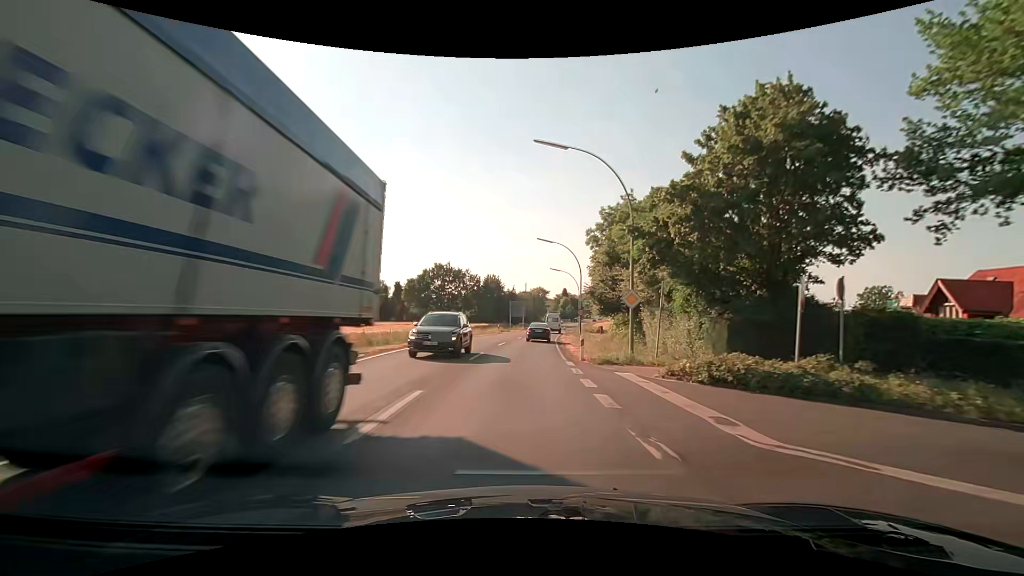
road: secondary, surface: asphalt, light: Day
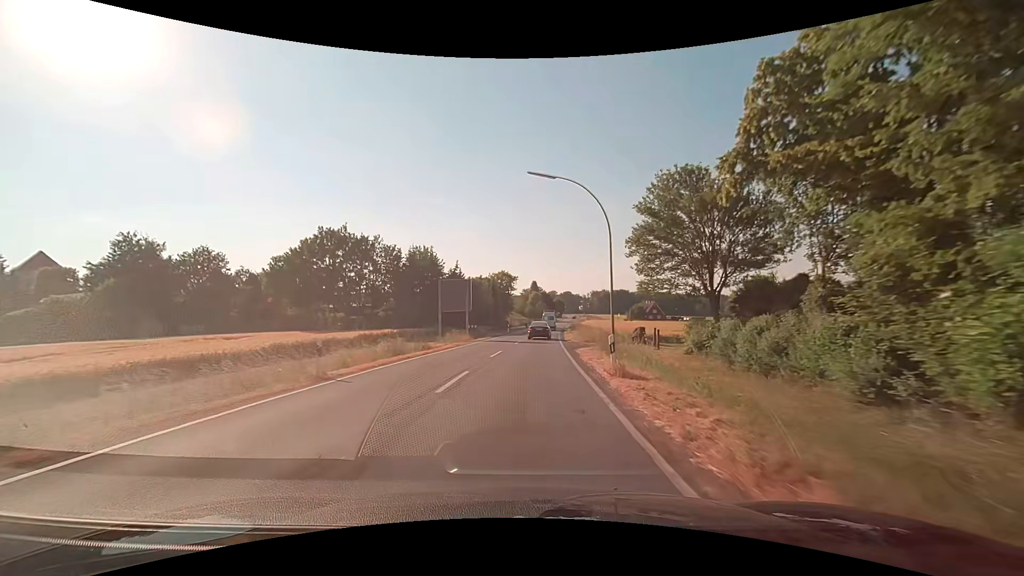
(+0.9, +44.6) m; +3°
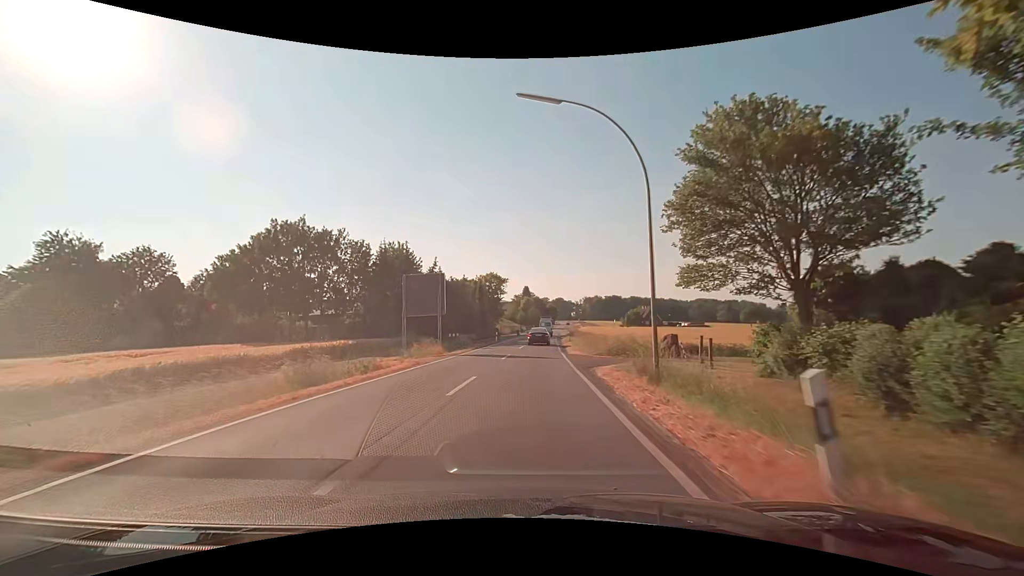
(+0.2, +9.2) m; +2°
(0, +10) (0, +20) (0, +30) (+1, +40) (+1, +50) (+2, +60) (+3, +70) (+3, +80) (+4, +90) (+5, +100) m
